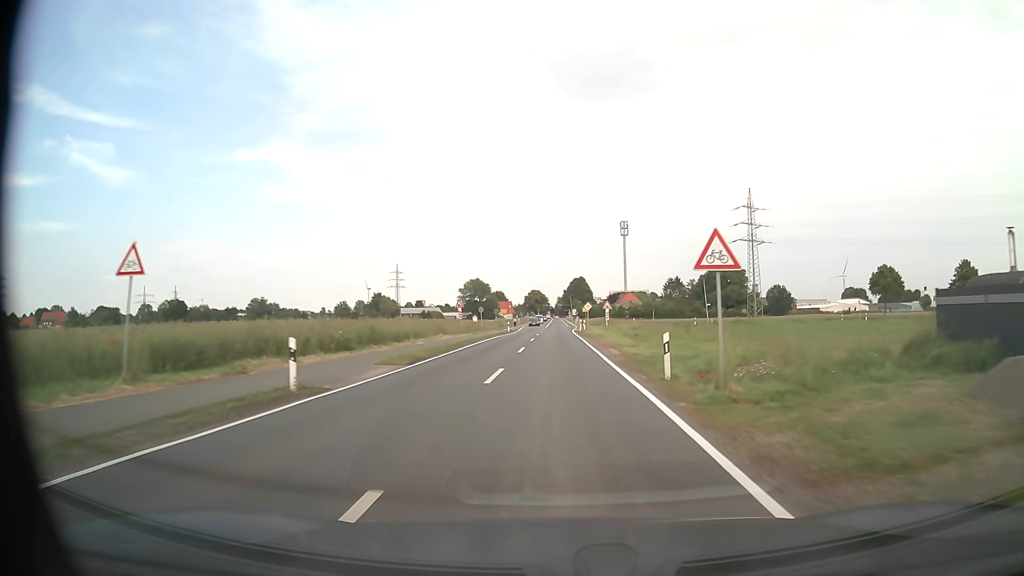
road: tertiary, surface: asphalt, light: Day
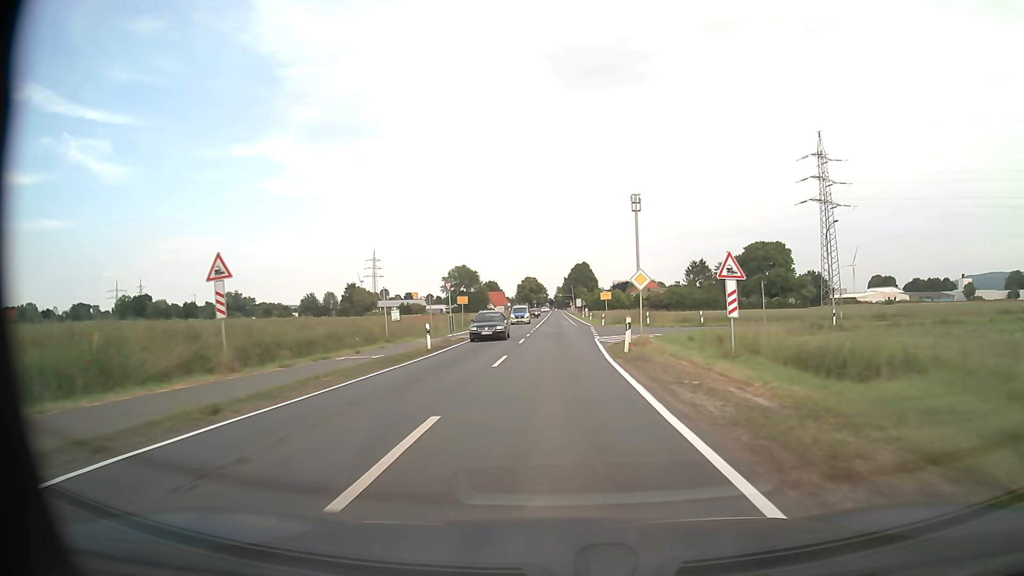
(+0.1, +44.7) m; 0°
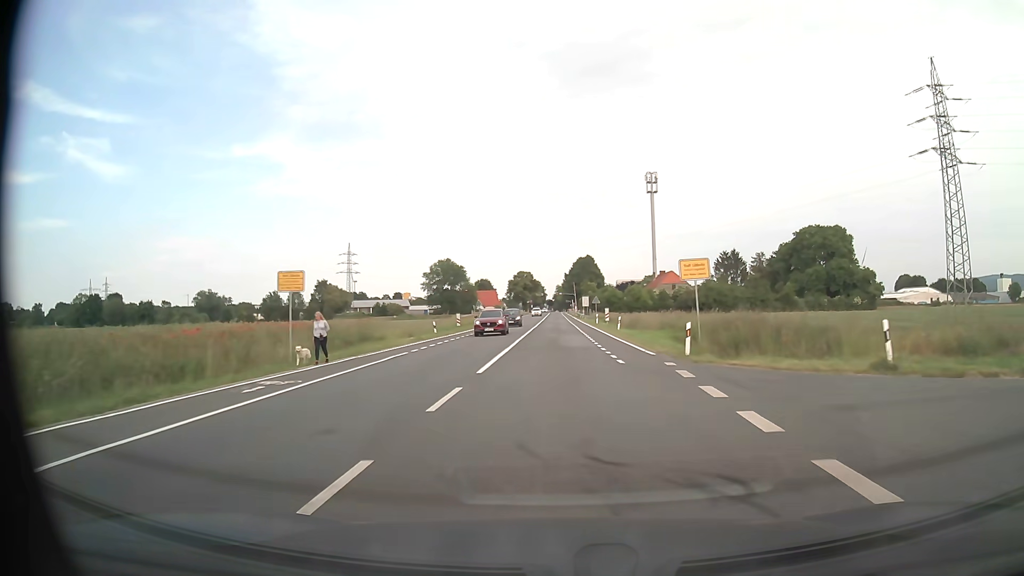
(0.0, +38.7) m; 0°
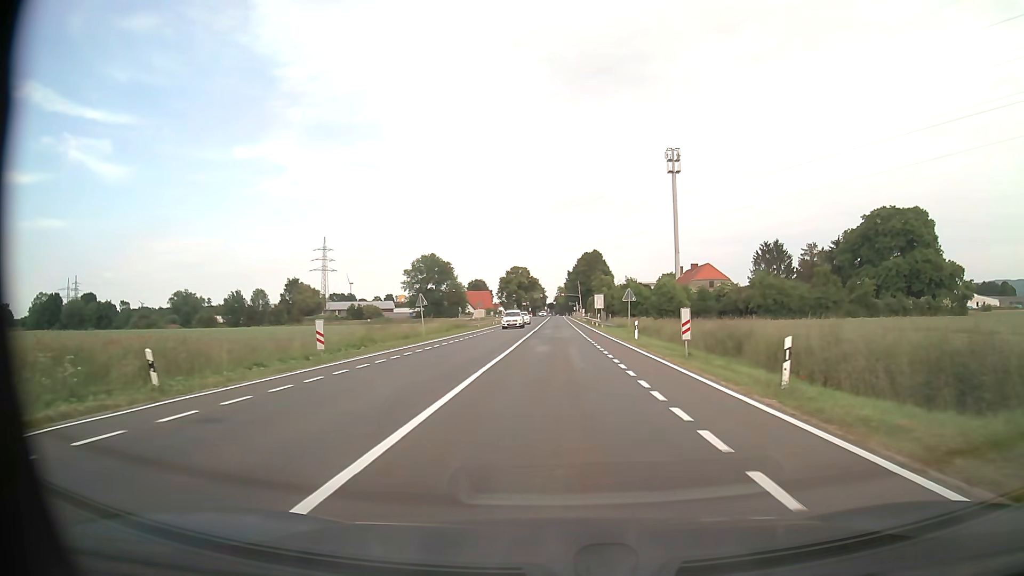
(-0.1, +32.7) m; 0°
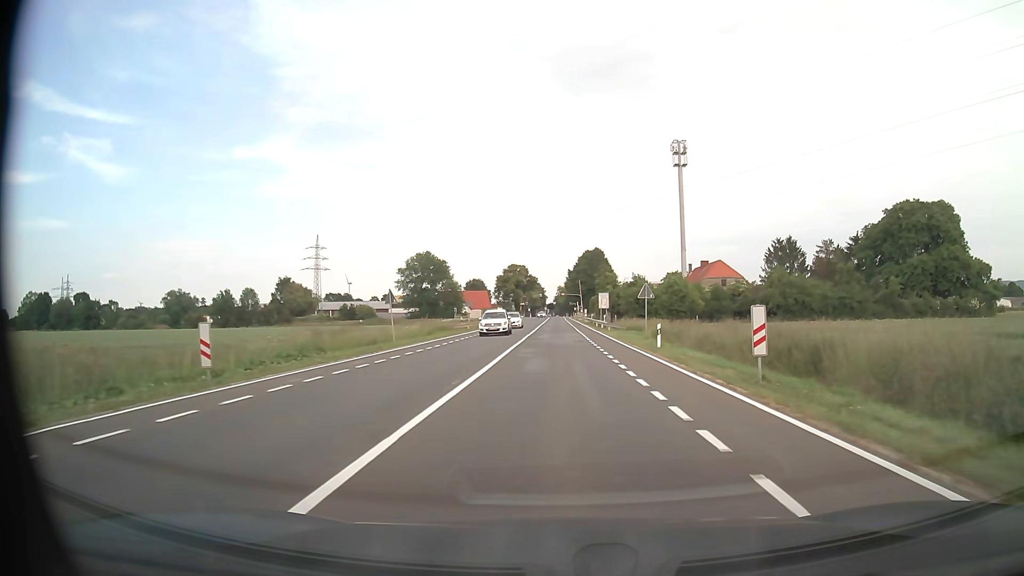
(0.0, +8.0) m; 0°
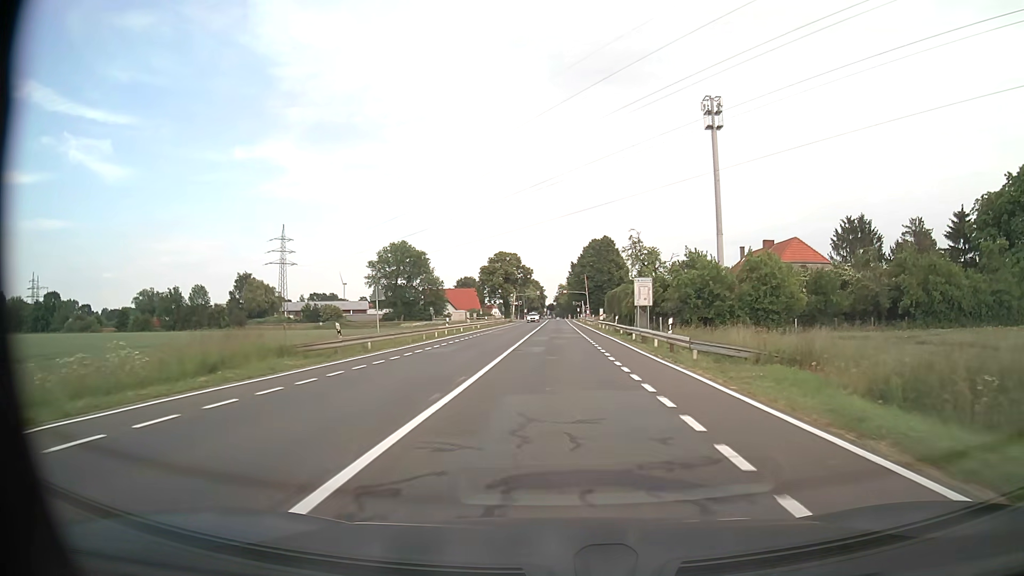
(0.0, +32.8) m; 0°
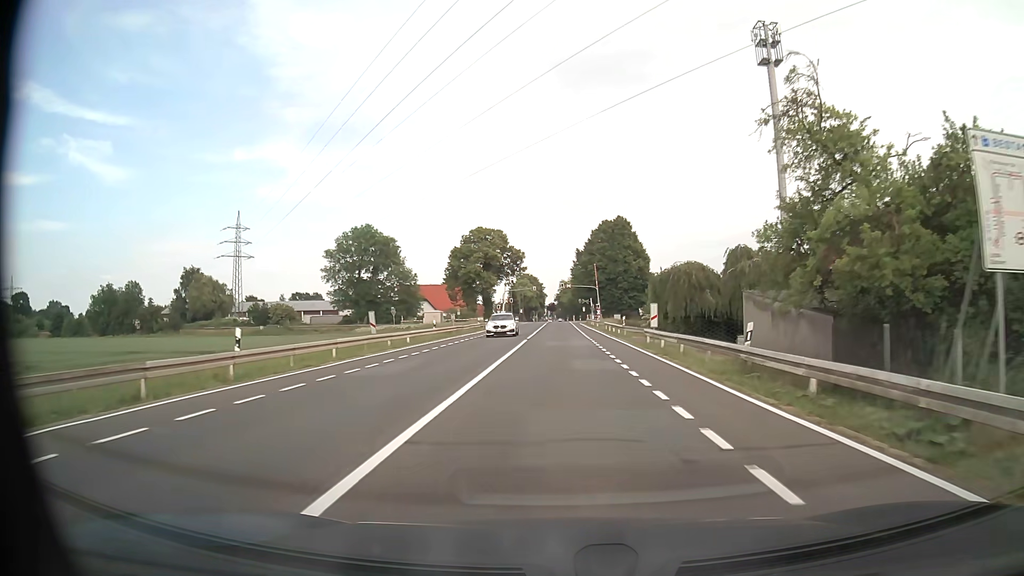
(+0.1, +33.2) m; 0°
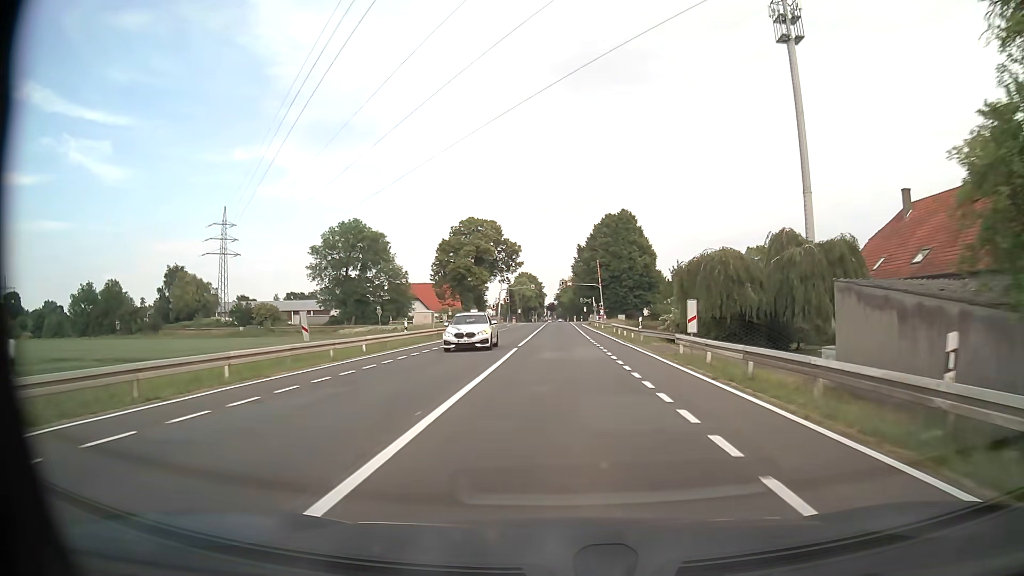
(0.0, +8.3) m; 0°
(0, +10) (0, +20) (0, +30) (0, +40) (0, +50) (0, +60) (0, +70) (0, +80) (0, +90) (0, +100) m
